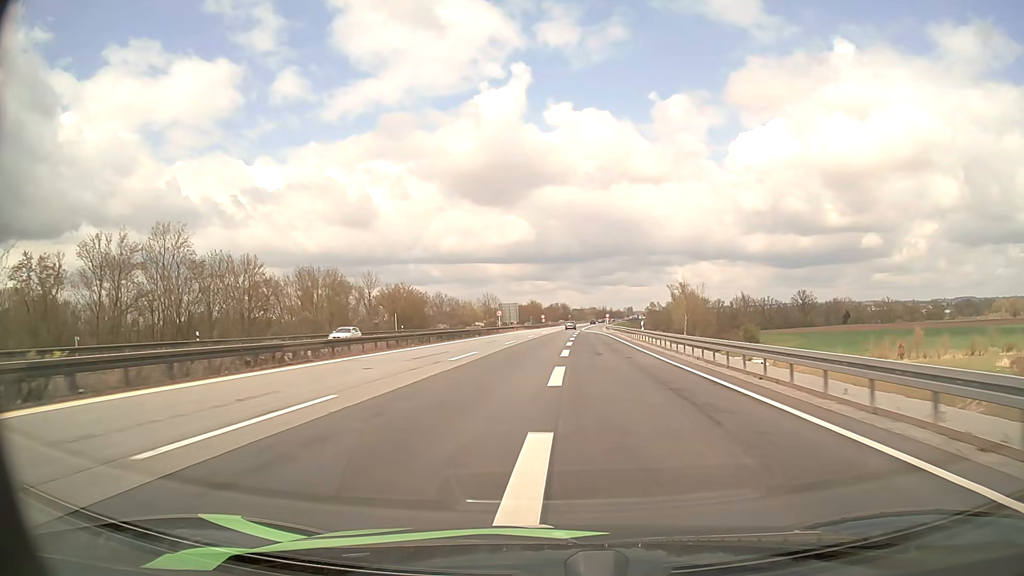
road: motorway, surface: asphalt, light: Day
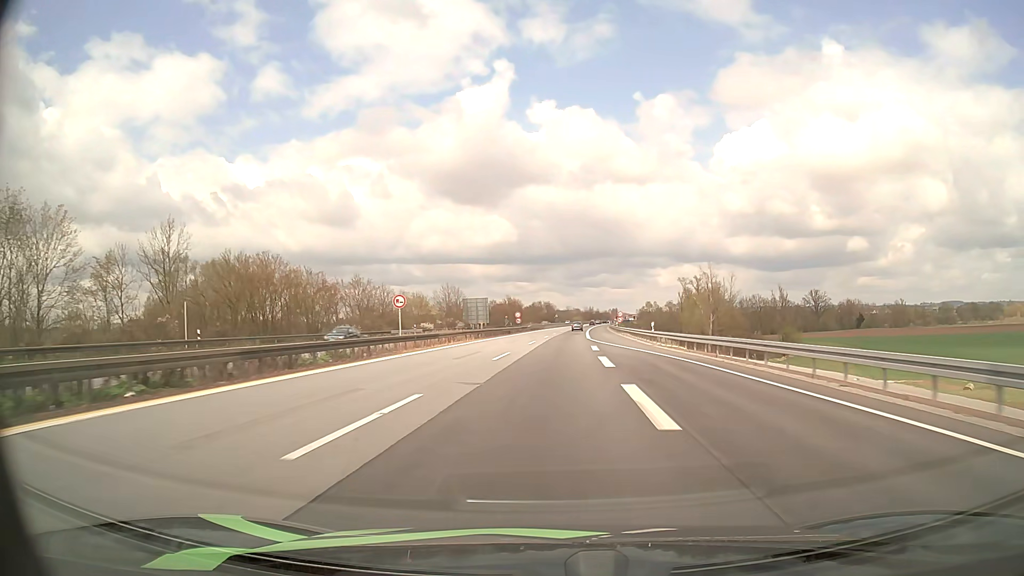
(+0.6, +54.1) m; +1°
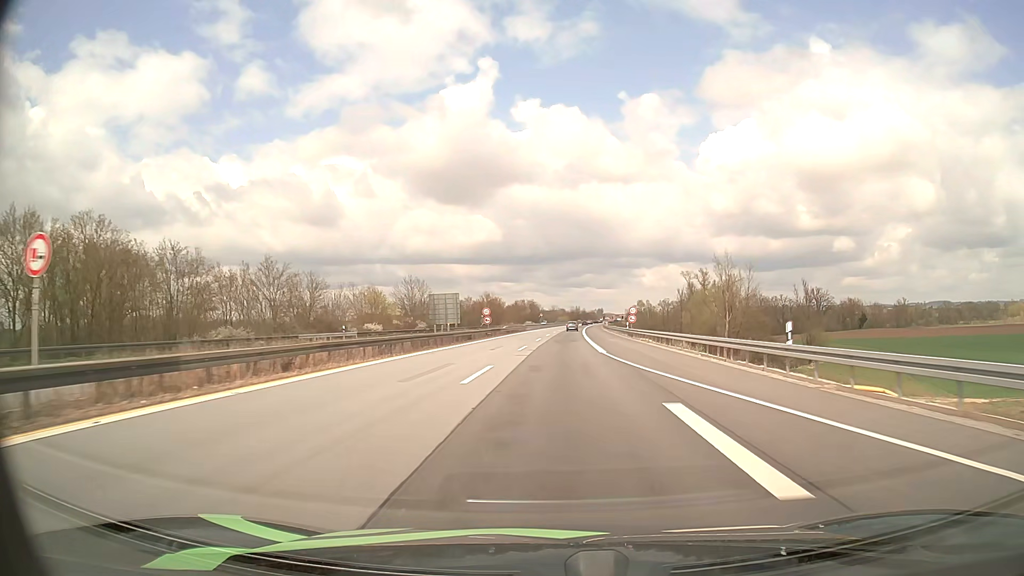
(+0.3, +27.6) m; +1°
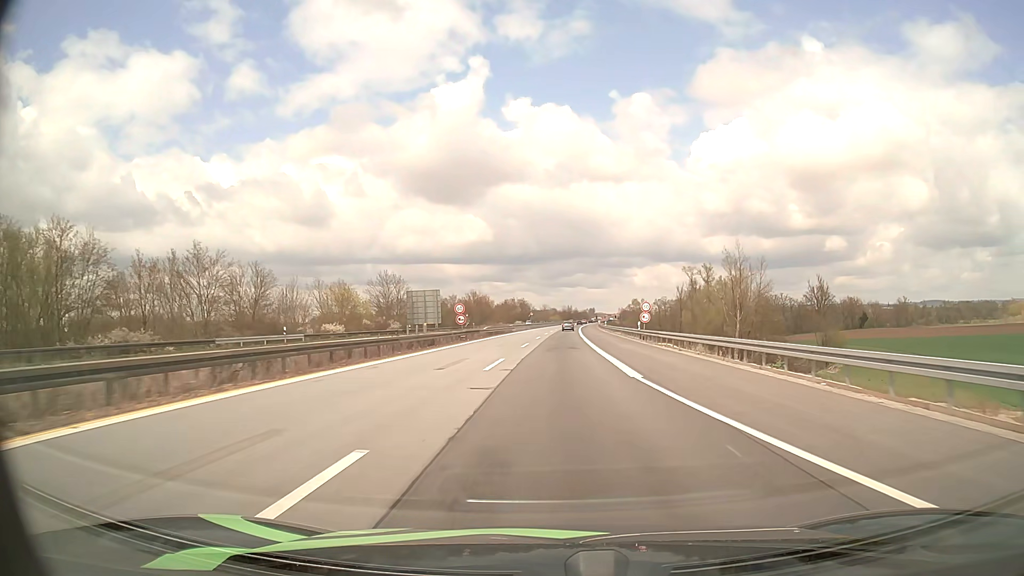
(+0.1, +13.9) m; +1°
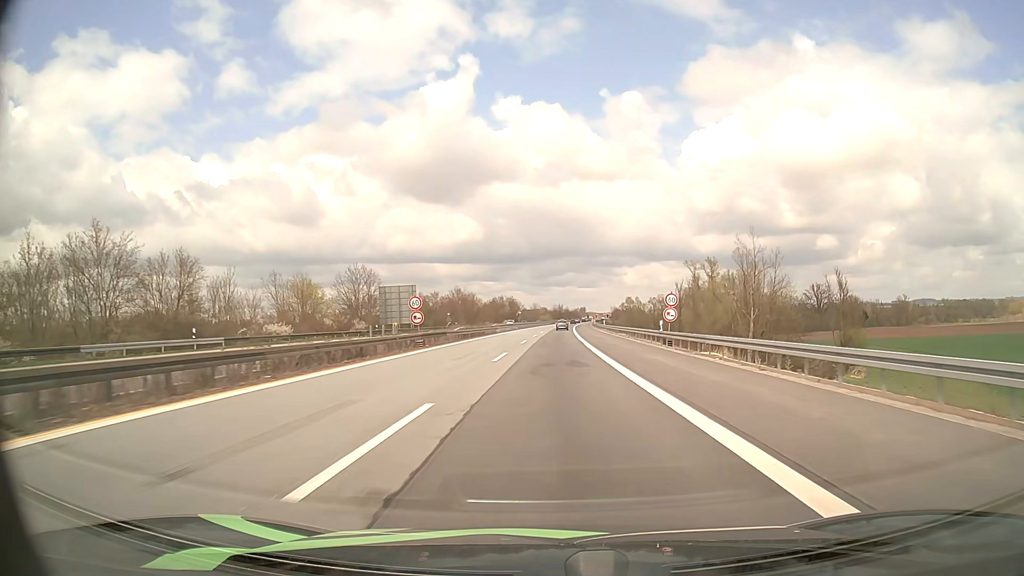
(+0.1, +13.9) m; +1°
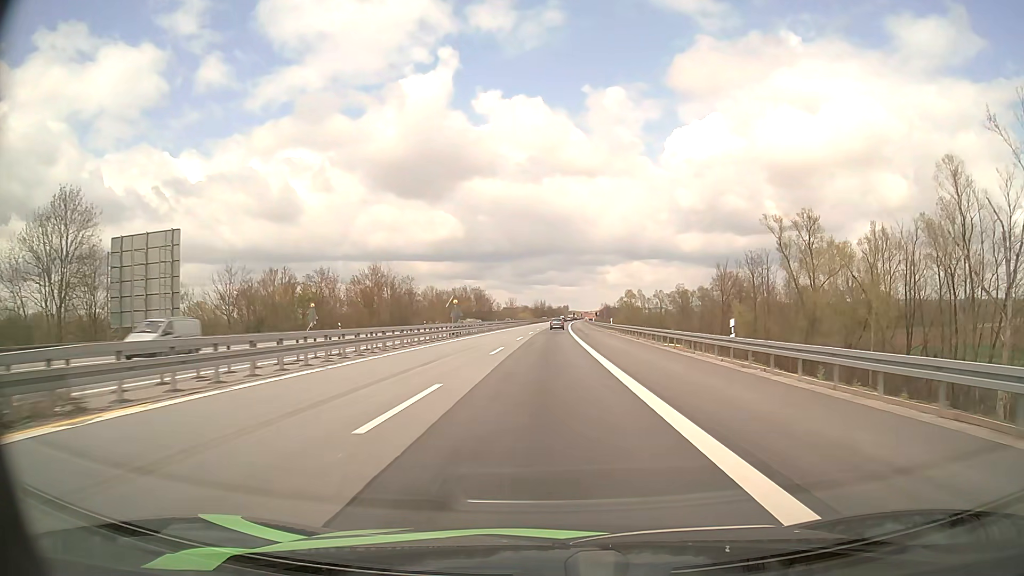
(+1.3, +69.0) m; +2°
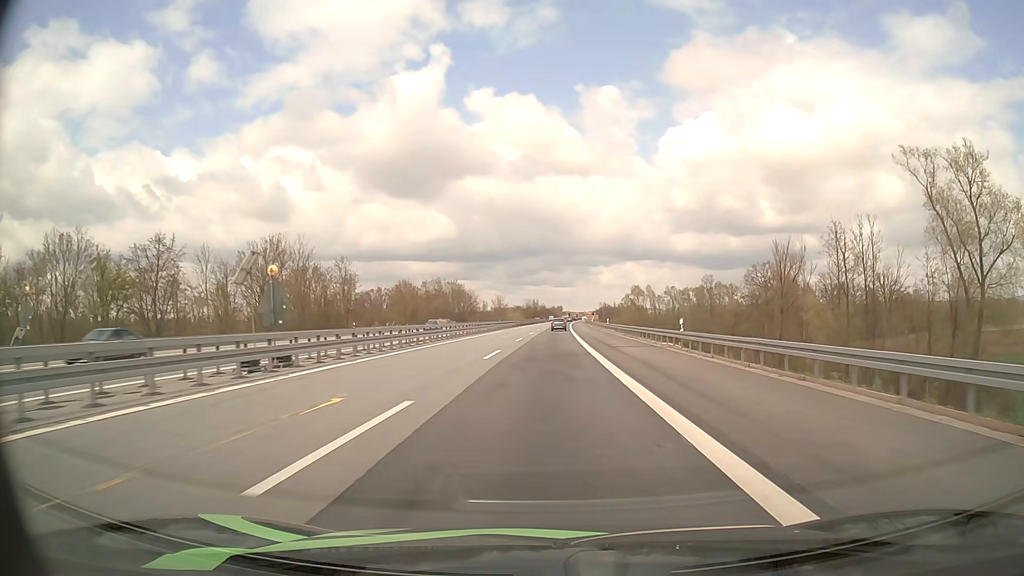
(+0.2, +38.7) m; +1°
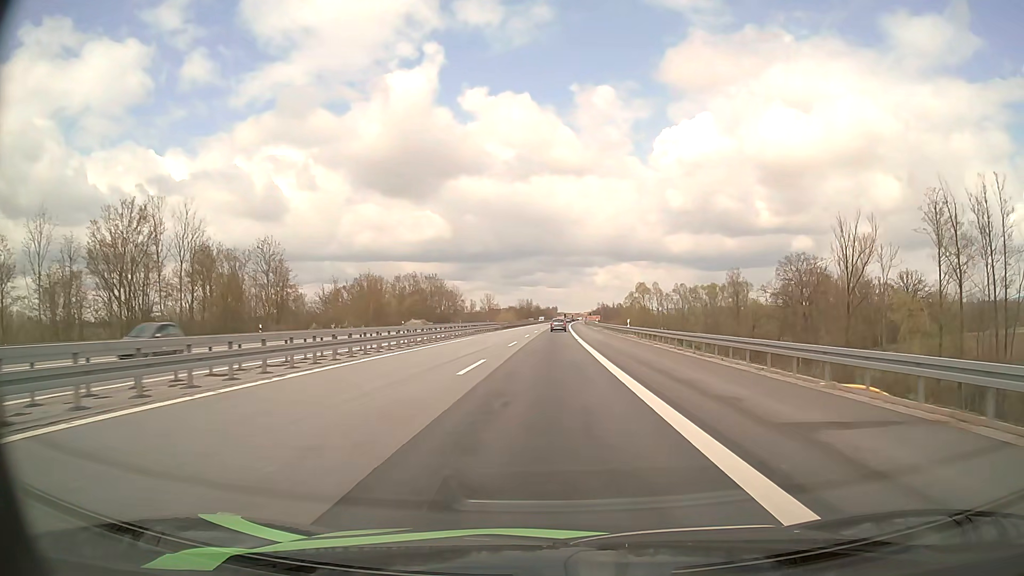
(+0.1, +24.4) m; 0°
(0, +10) (0, +20) (0, +30) (0, +40) (0, +50) (+1, +60) (+1, +70) (+1, +80) (+1, +90) (+1, +100) m
